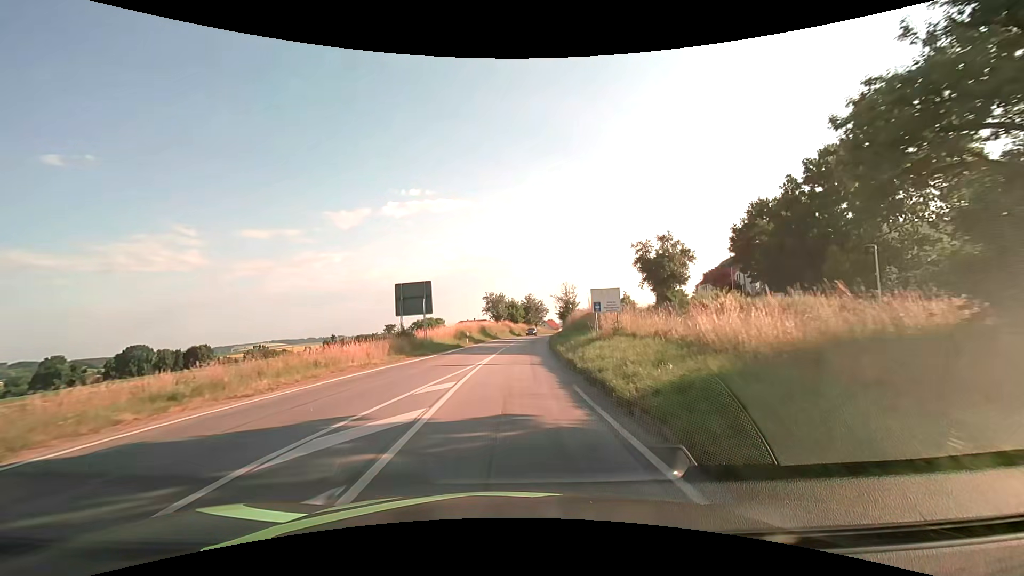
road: secondary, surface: asphalt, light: Day
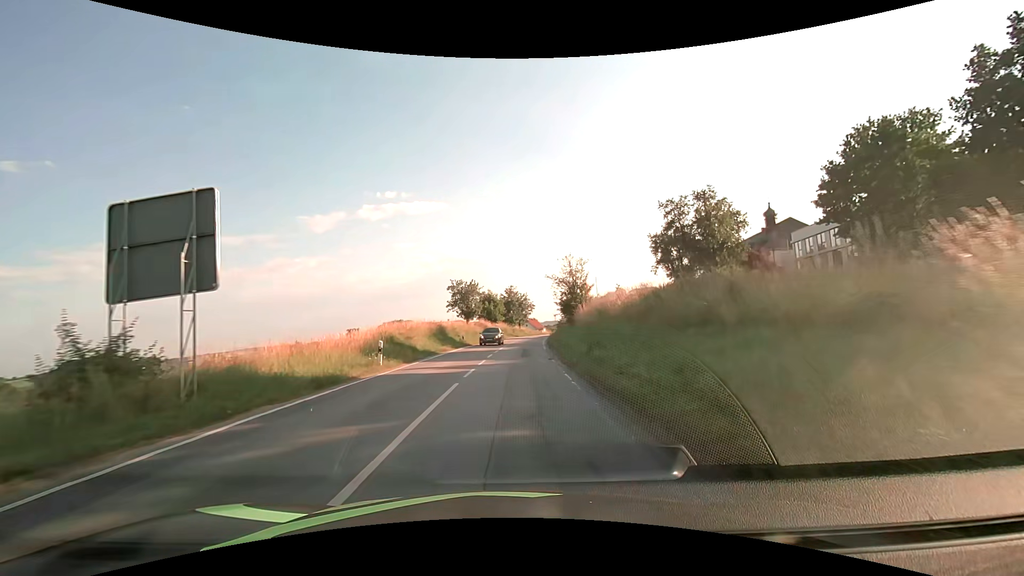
(+0.5, +22.8) m; +2°
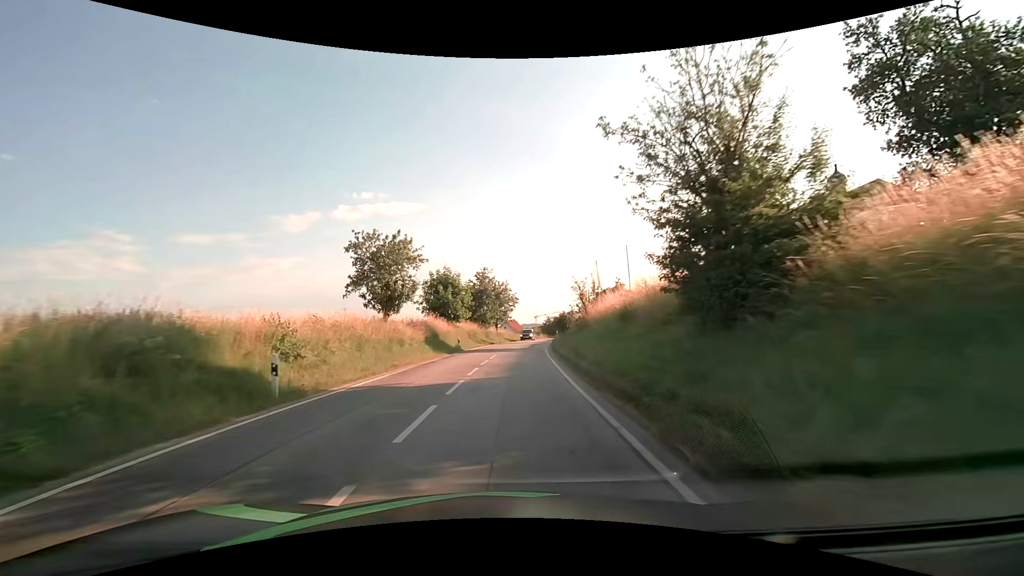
(+0.8, +30.4) m; +3°
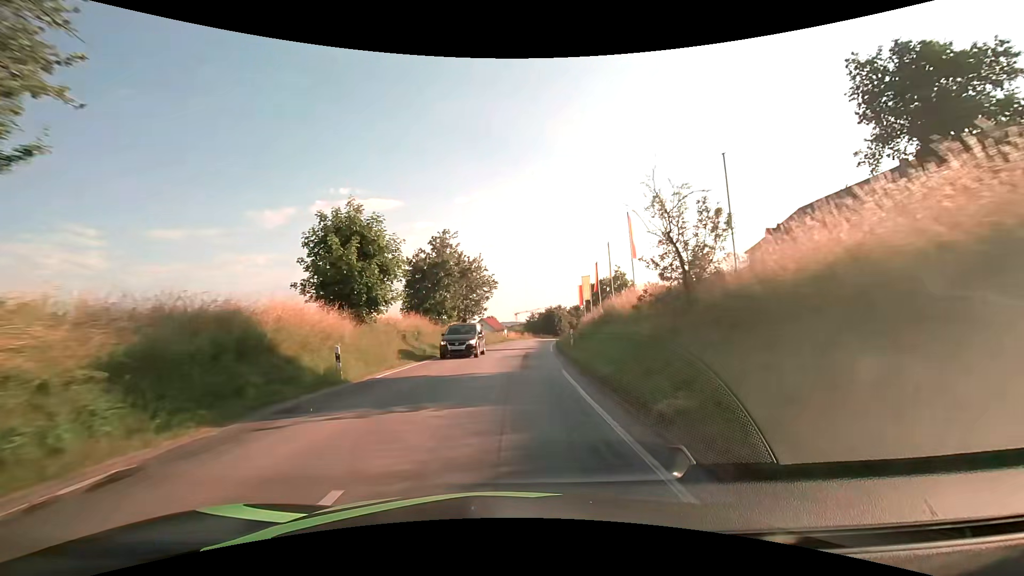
(+0.4, +22.8) m; +3°
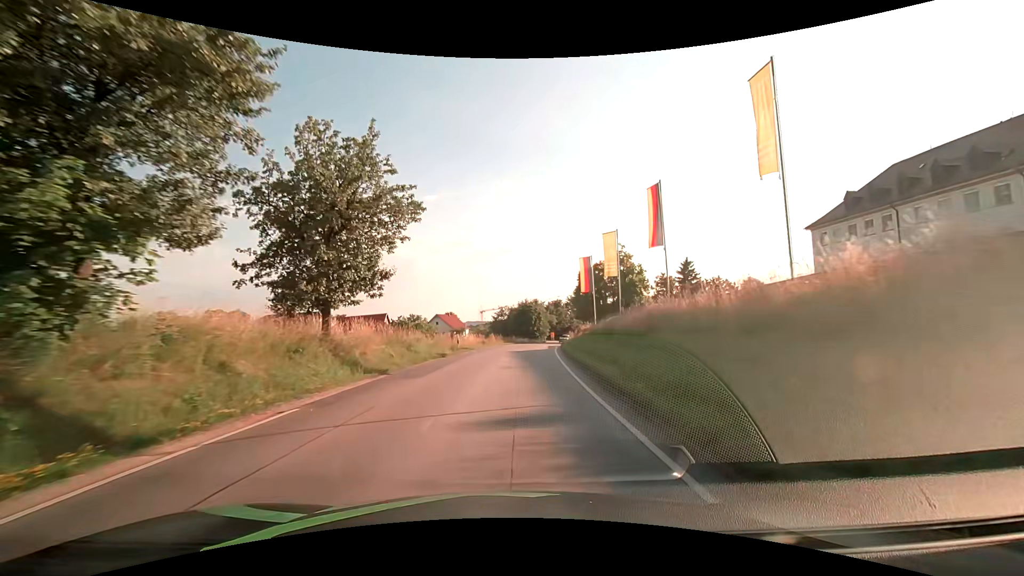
(+0.5, +30.6) m; +3°
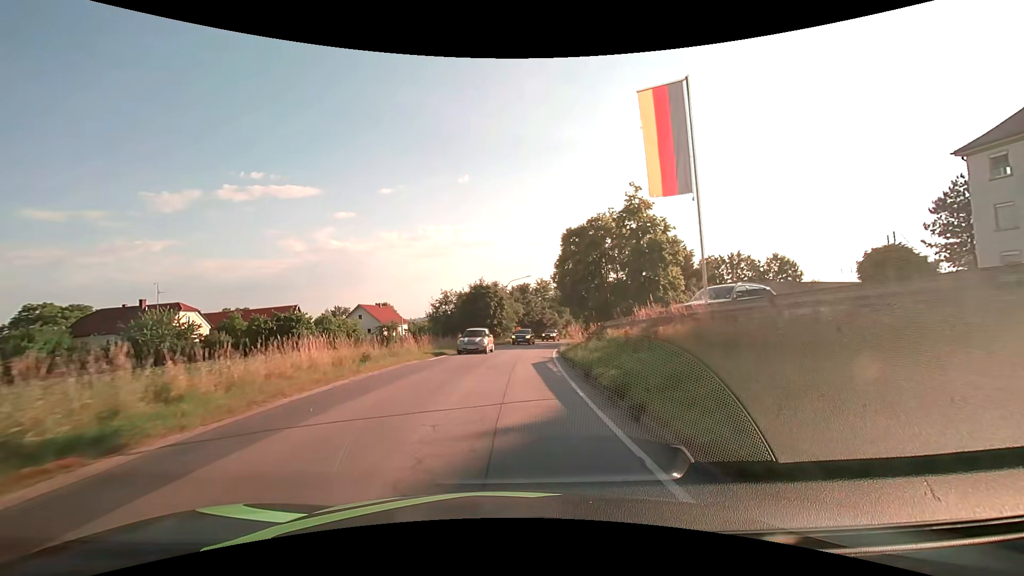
(+1.7, +30.8) m; +5°
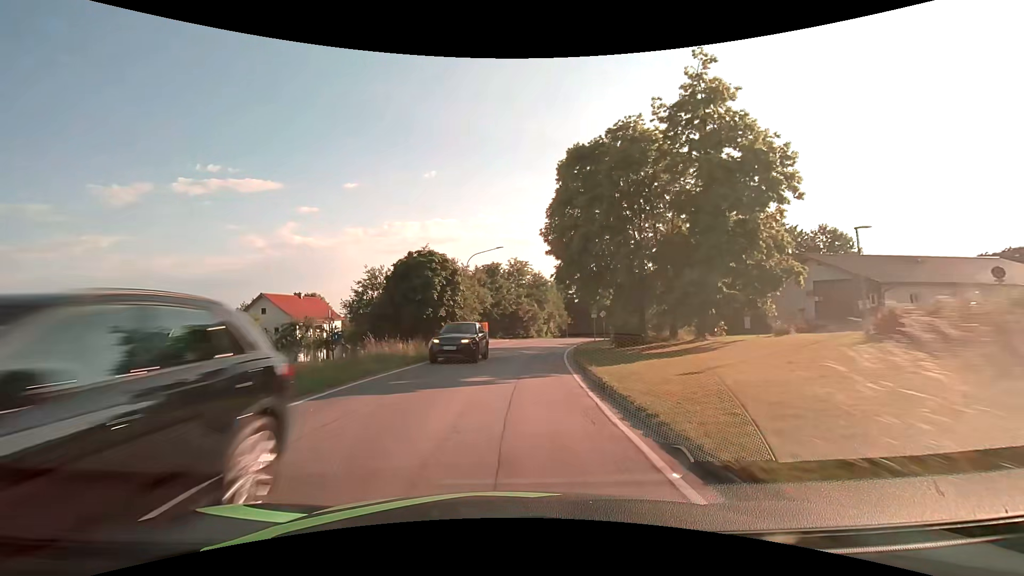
(+0.5, +23.2) m; +3°
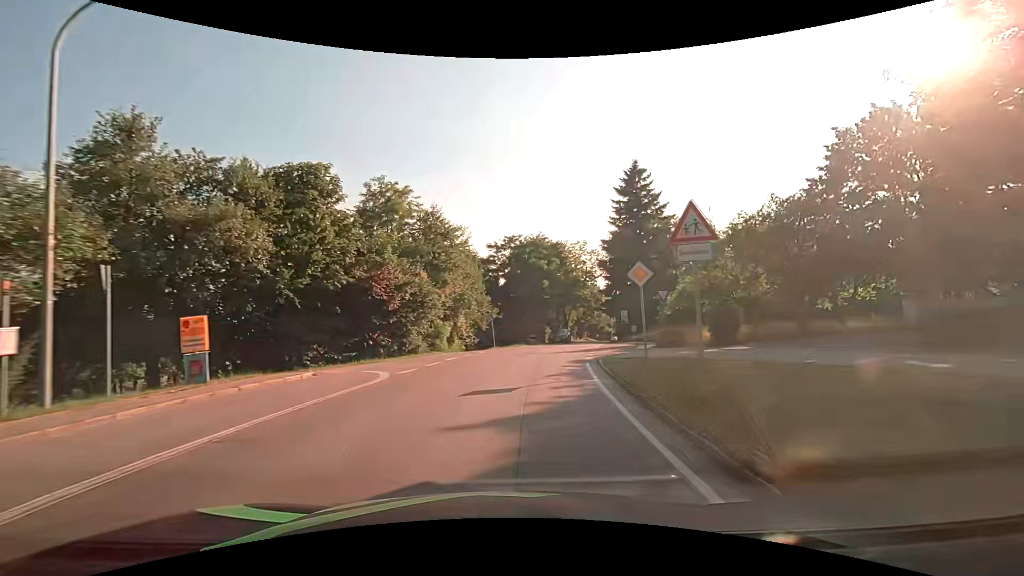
(+2.9, +38.6) m; +10°
(0, +10) (+2, +20) (+3, +30) (+5, +40) (+7, +49) (+9, +59) (+12, +69) (+14, +79) (+16, +88) (+18, +98) m
